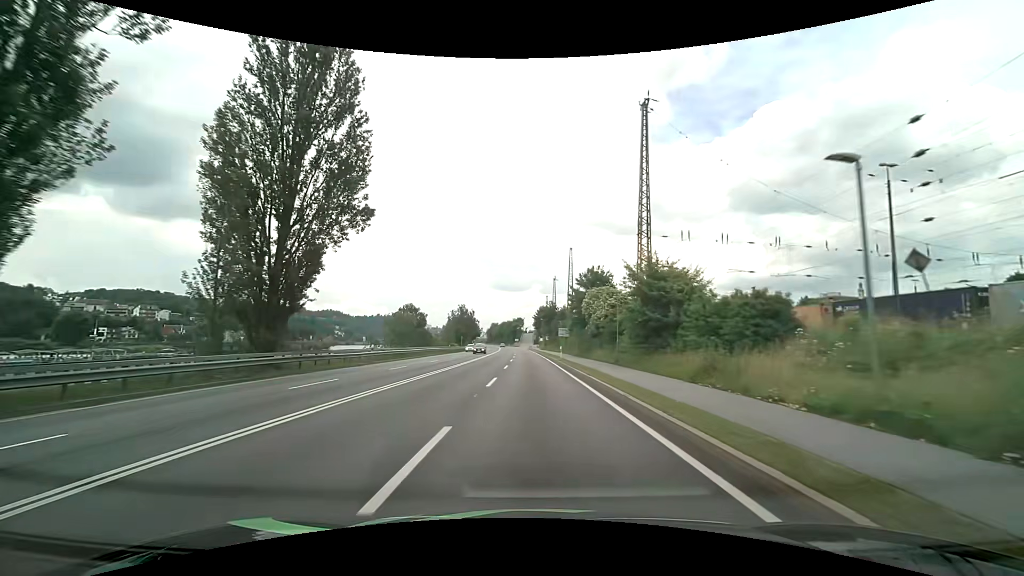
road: primary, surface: asphalt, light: Day
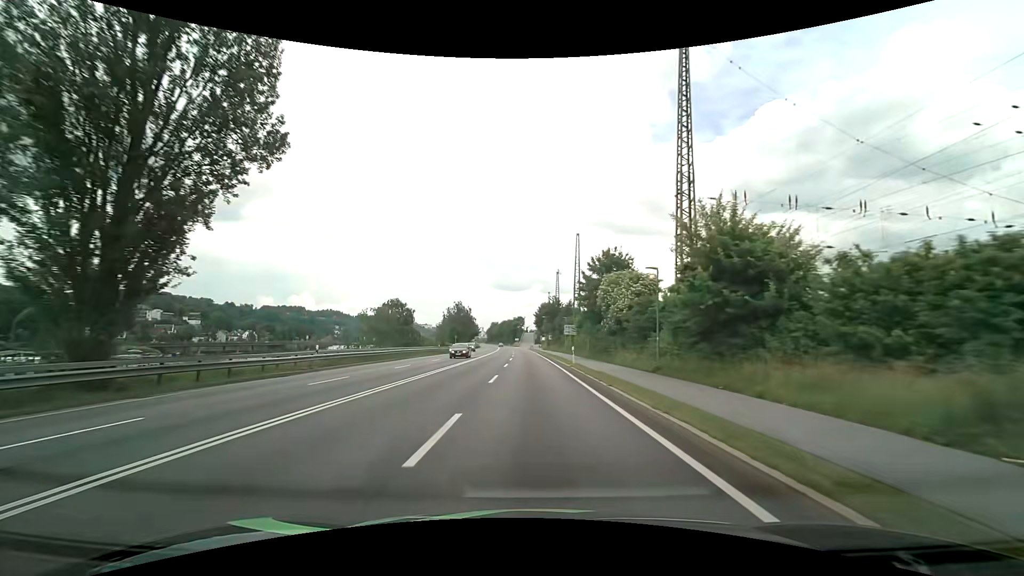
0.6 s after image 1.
(0.0, +10.5) m; 0°
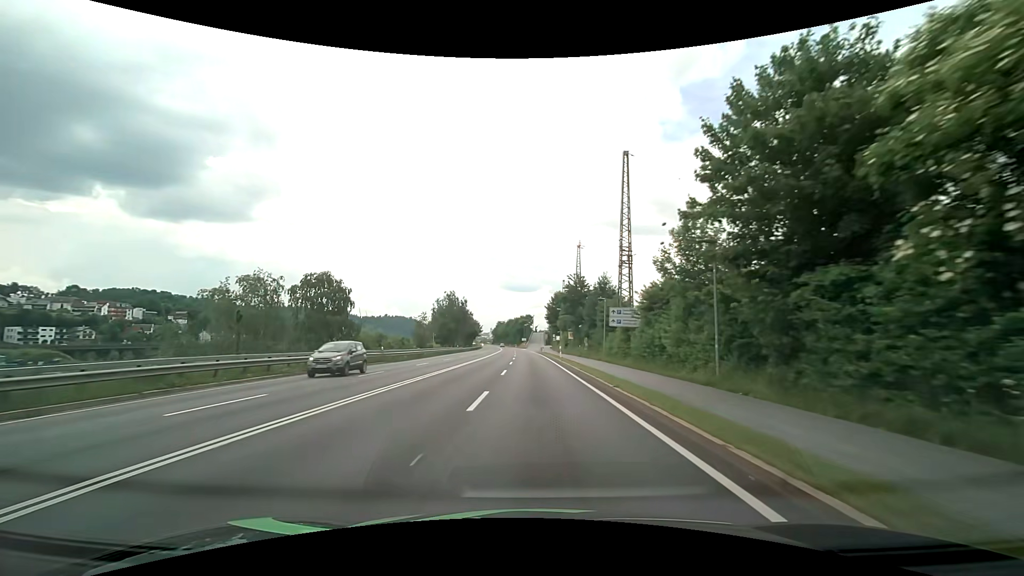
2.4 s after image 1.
(-0.3, +31.6) m; -1°
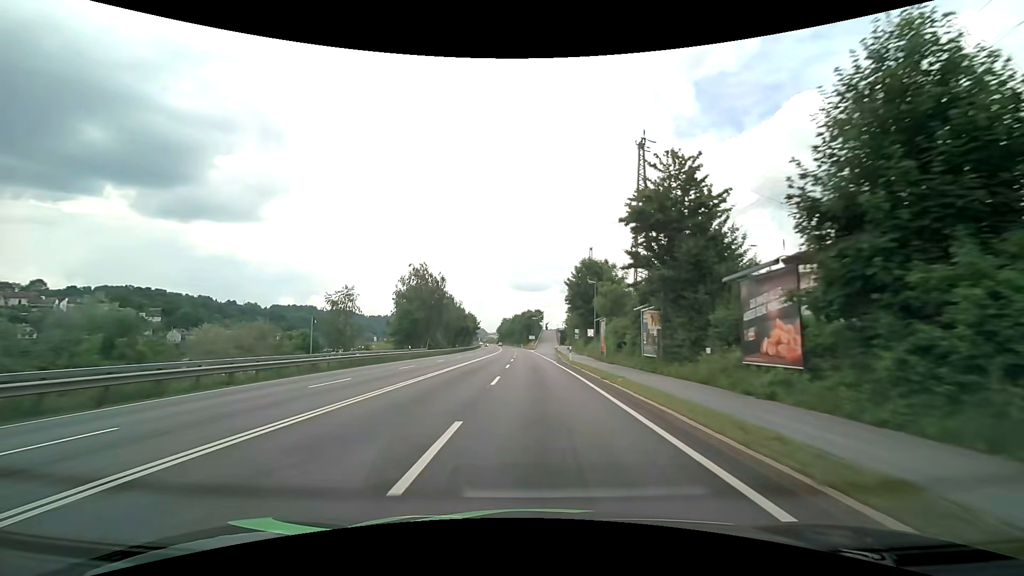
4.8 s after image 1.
(-0.3, +41.7) m; -1°
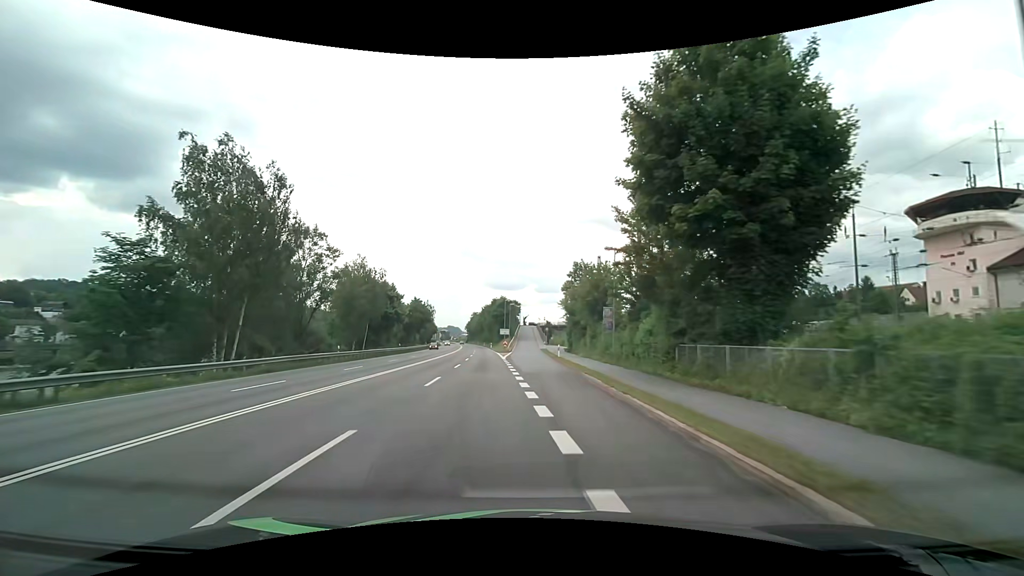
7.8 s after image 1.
(+0.2, +48.8) m; +3°
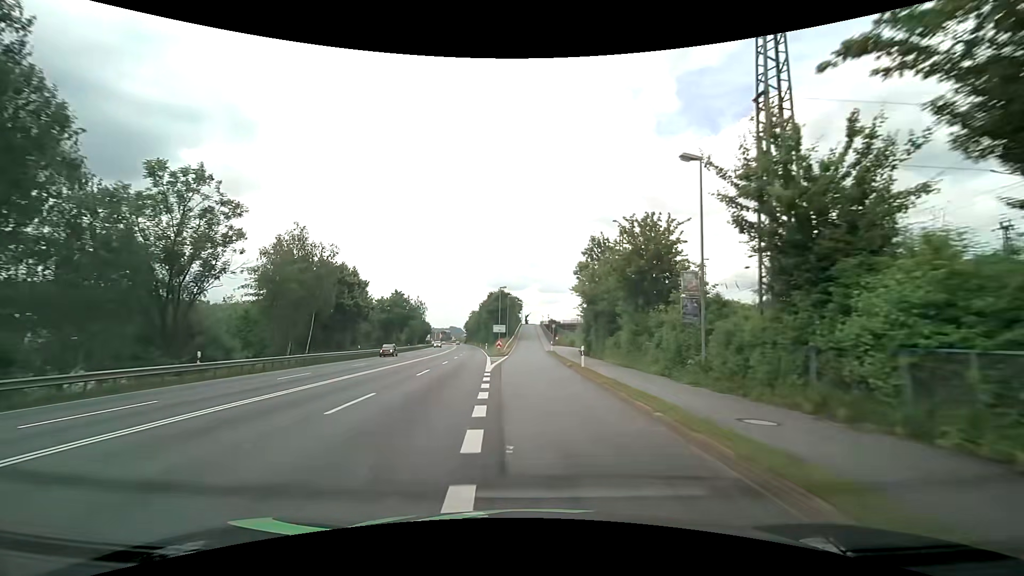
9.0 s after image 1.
(0.0, +17.8) m; -1°
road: unclassified
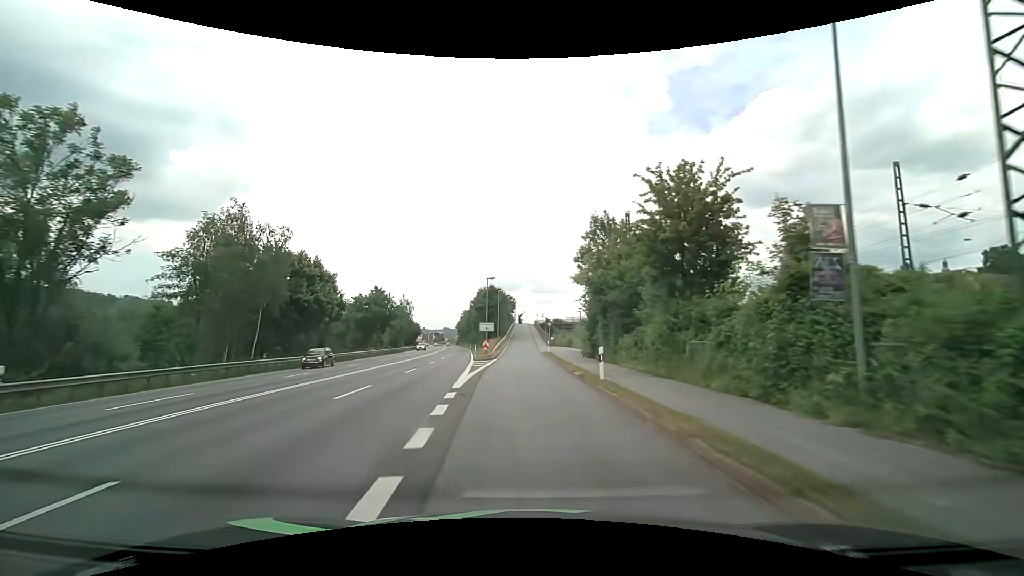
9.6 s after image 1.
(+0.2, +8.6) m; +2°
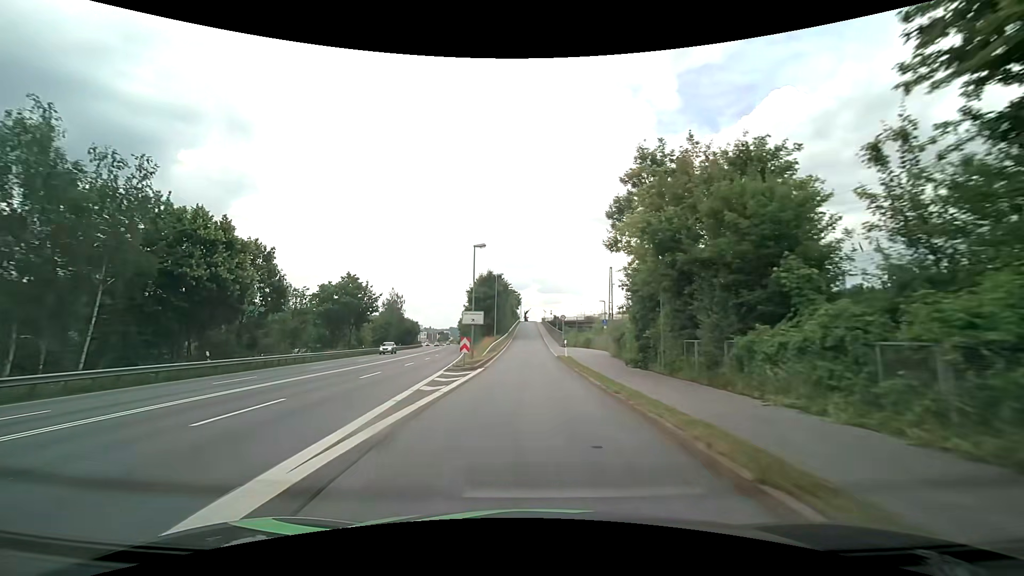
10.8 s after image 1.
(-0.2, +16.4) m; -1°
(0, +10) (0, +20) (0, +30) (0, +40) (0, +50) (0, +60) (0, +70) (0, +80) (0, +90) (0, +100) m
